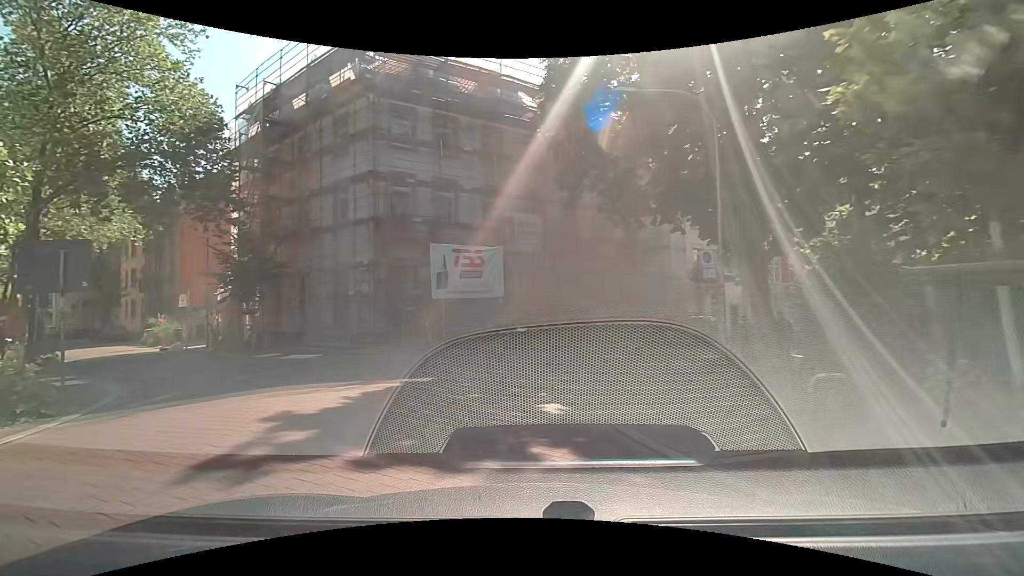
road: residential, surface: asphalt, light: Day
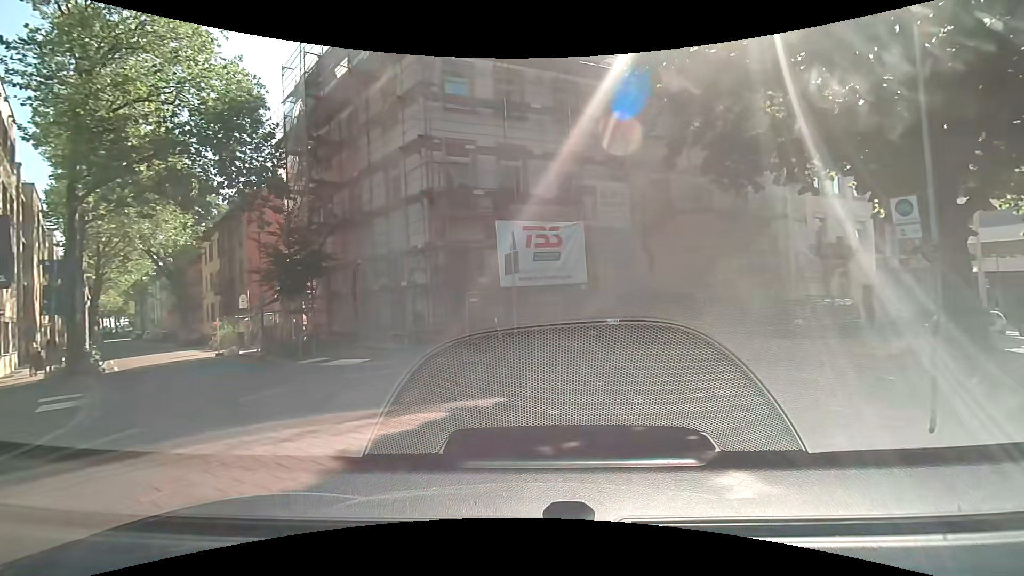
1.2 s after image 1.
(-0.4, +4.4) m; -7°
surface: paving_stones
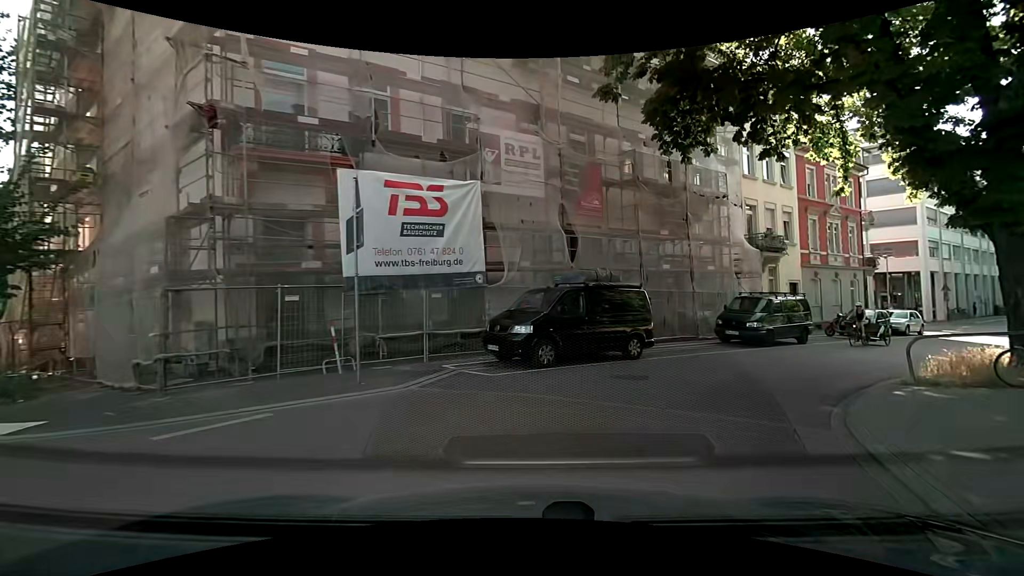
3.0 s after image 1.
(+0.4, +7.1) m; +11°
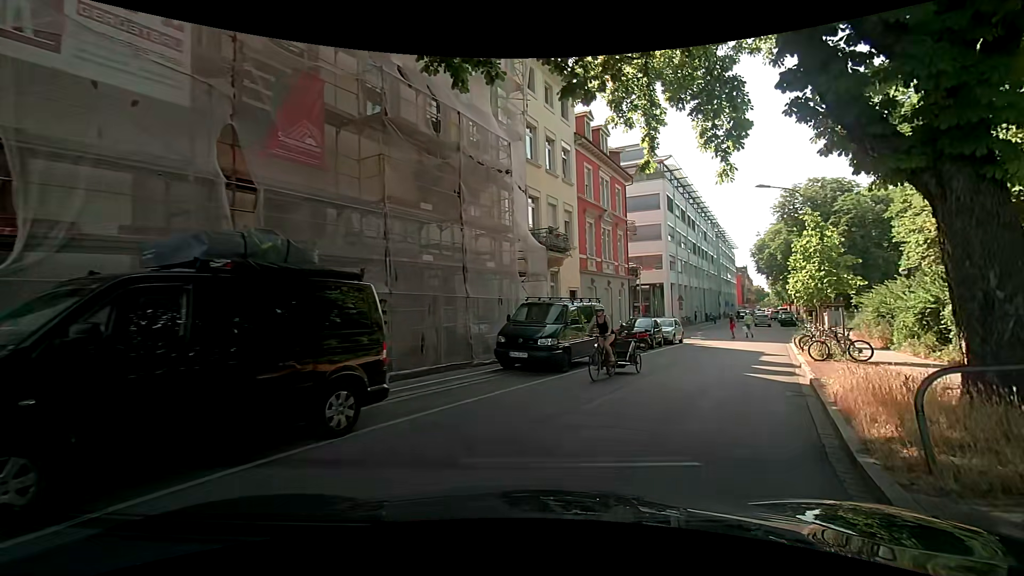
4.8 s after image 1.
(+1.5, +7.3) m; +23°
